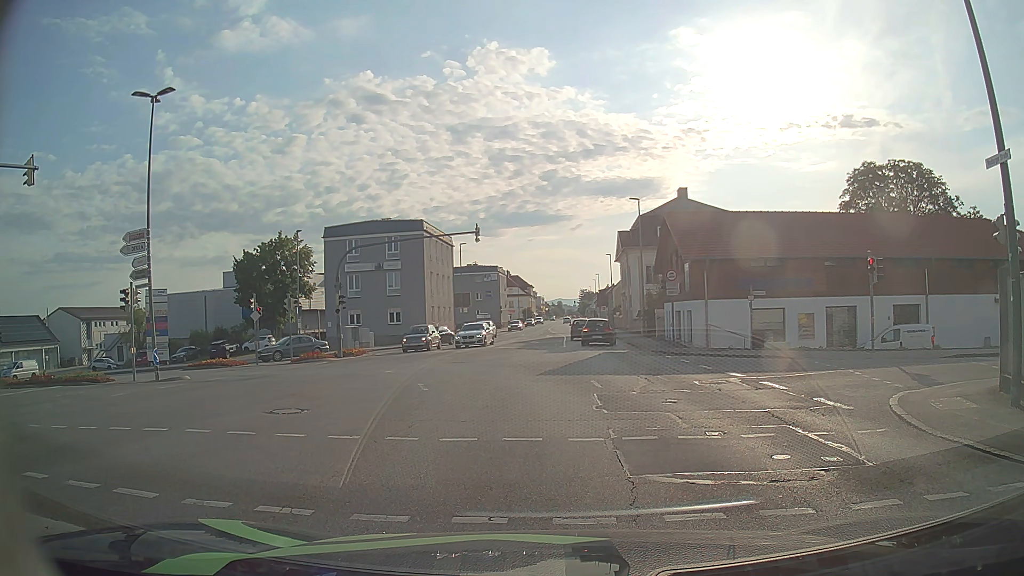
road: tertiary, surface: asphalt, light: Day
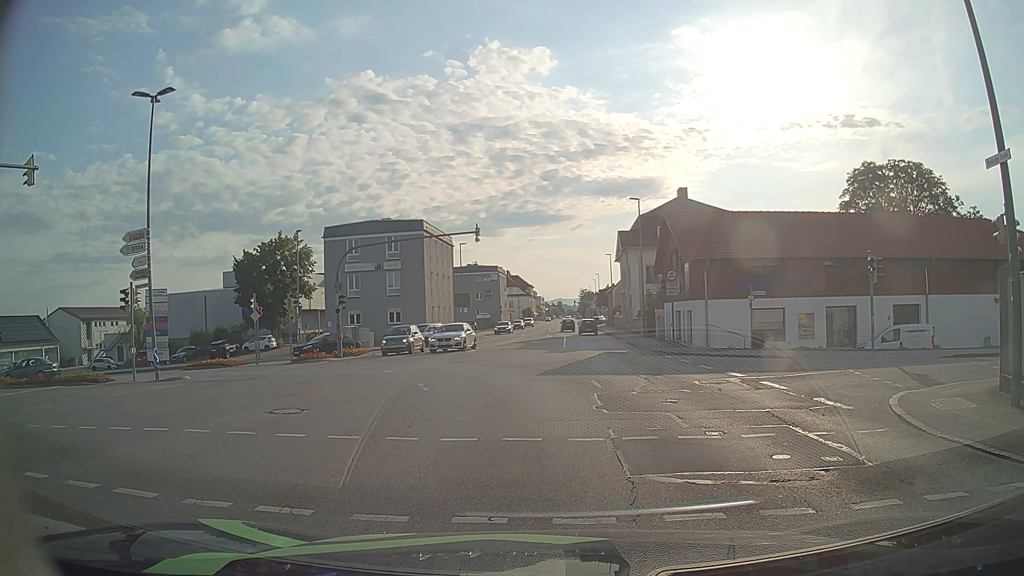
(0.0, 0.0) m; 0°
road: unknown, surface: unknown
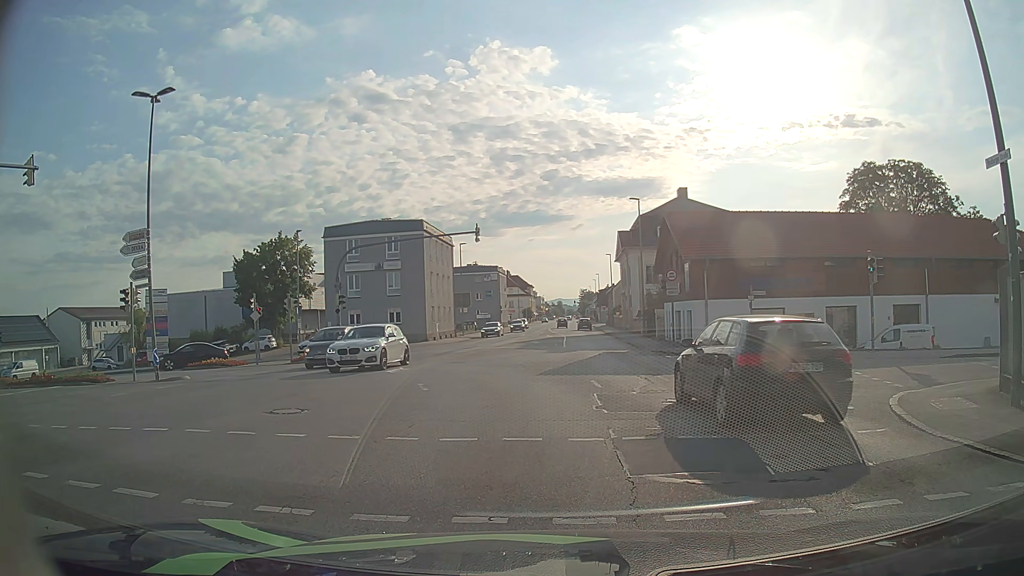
(0.0, 0.0) m; 0°
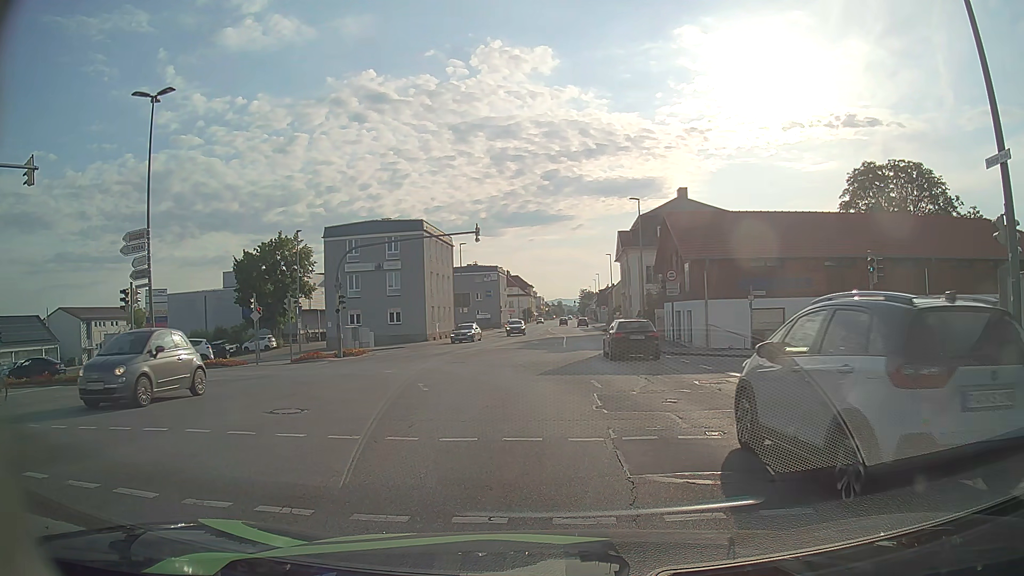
(0.0, 0.0) m; 0°
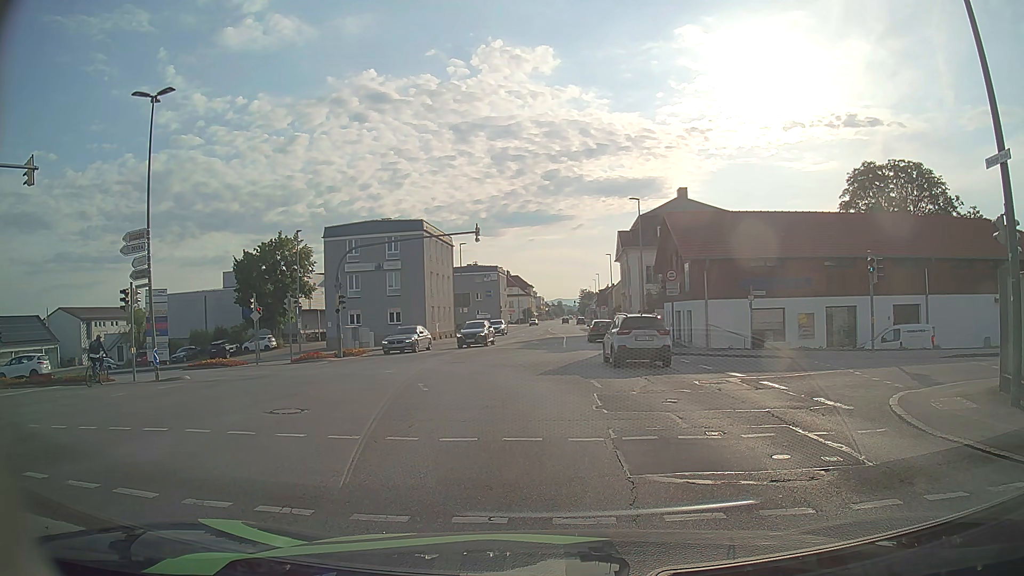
(0.0, 0.0) m; 0°
